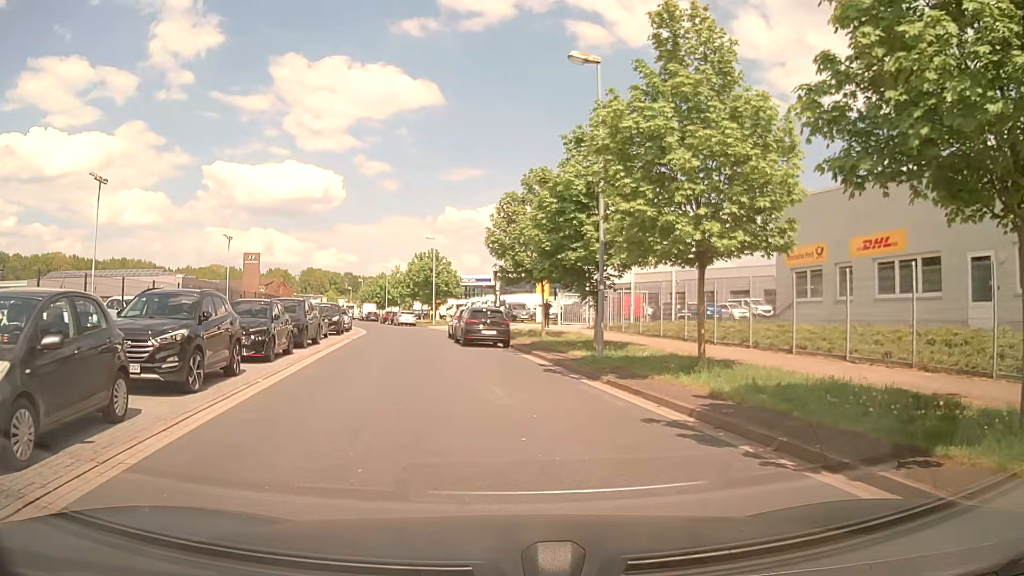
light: Day
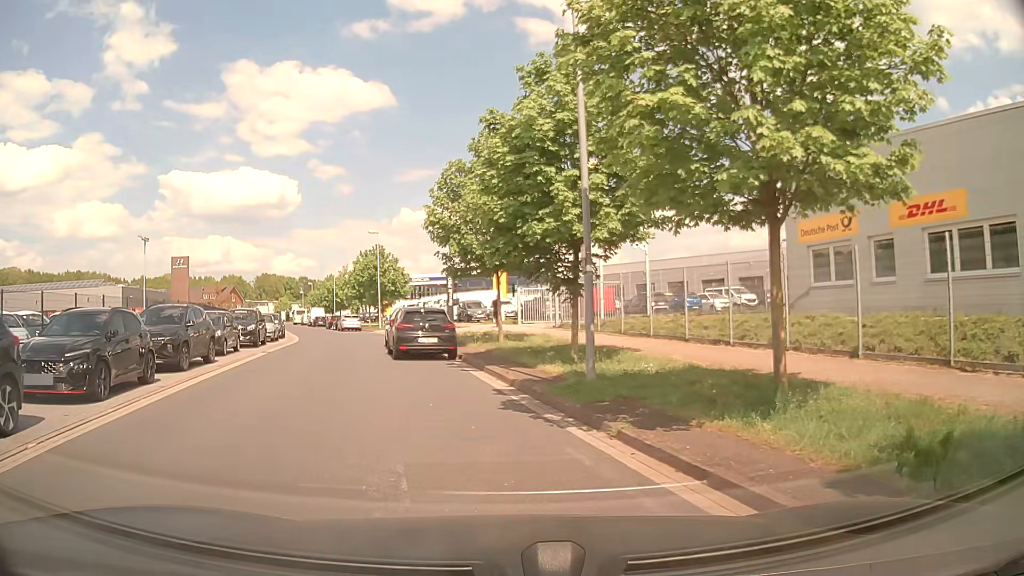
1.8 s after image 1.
(+0.2, +5.8) m; +3°
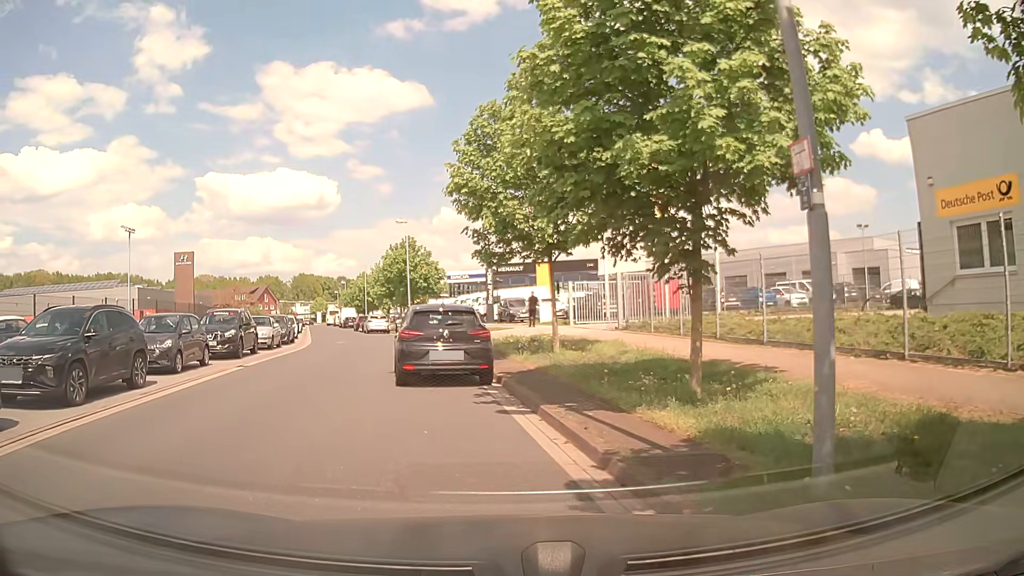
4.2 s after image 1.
(-0.3, +6.3) m; -3°
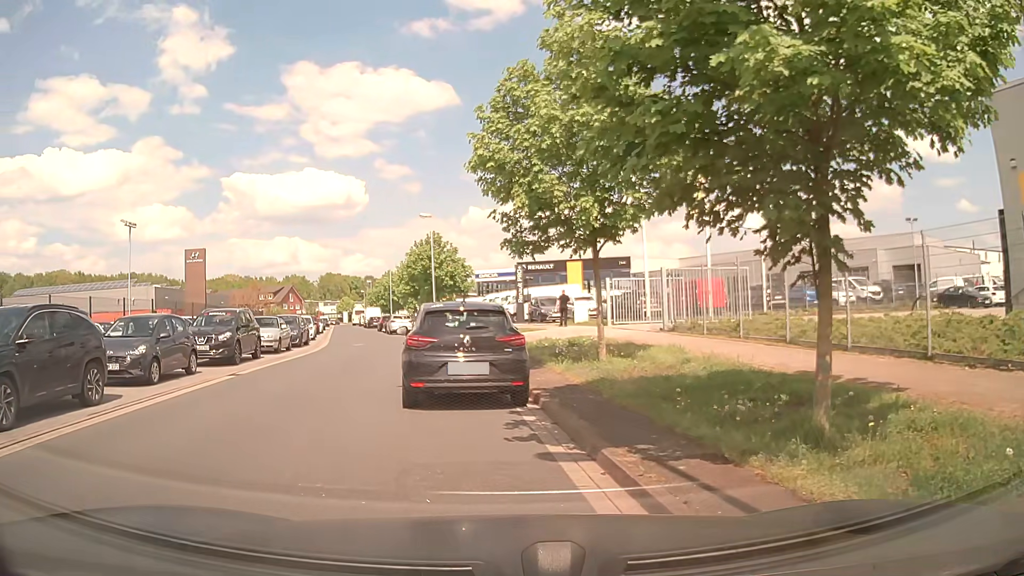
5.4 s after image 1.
(-0.1, +2.7) m; -3°
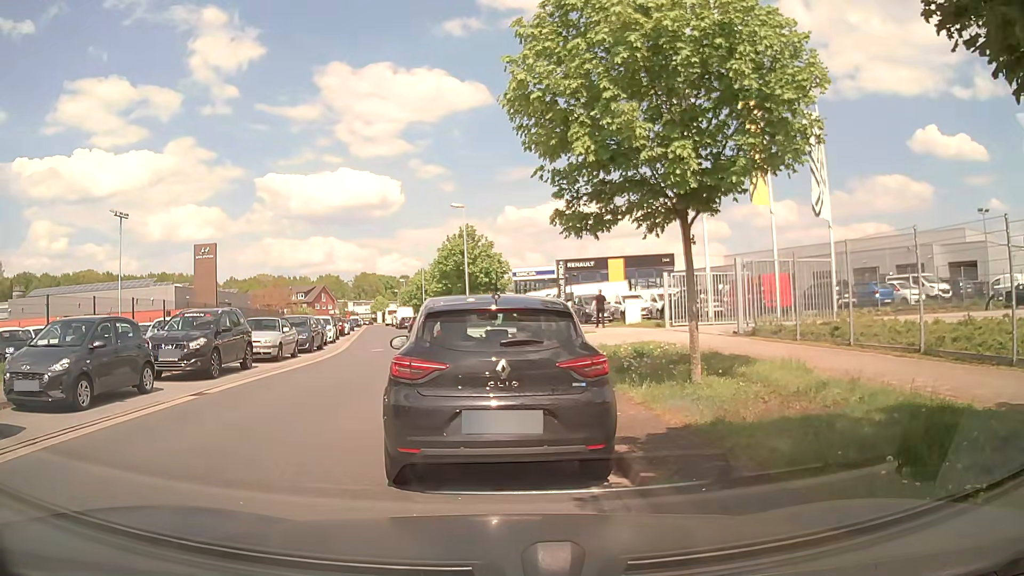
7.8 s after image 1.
(-0.1, +4.0) m; -1°
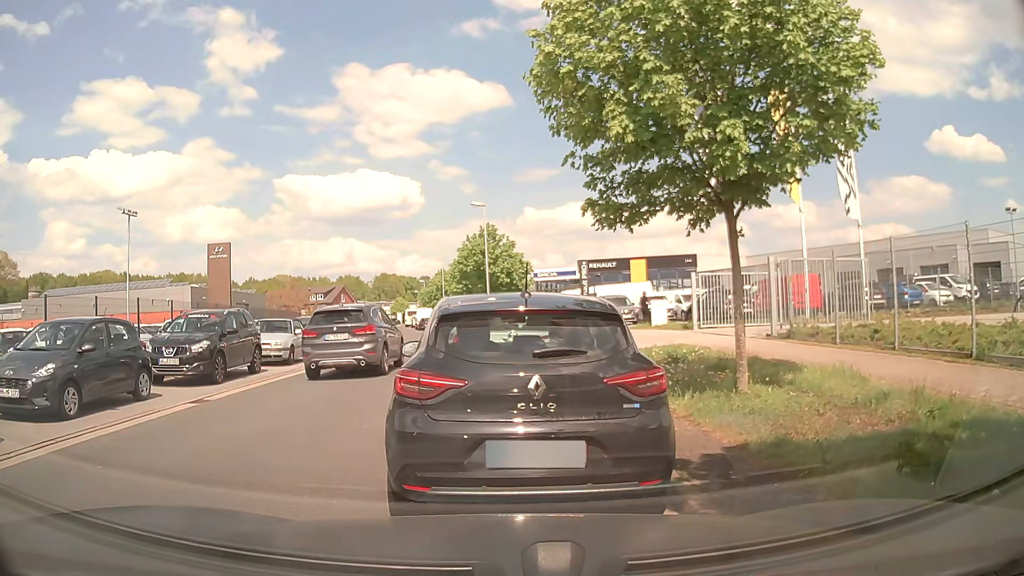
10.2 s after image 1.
(0.0, +1.0) m; 0°
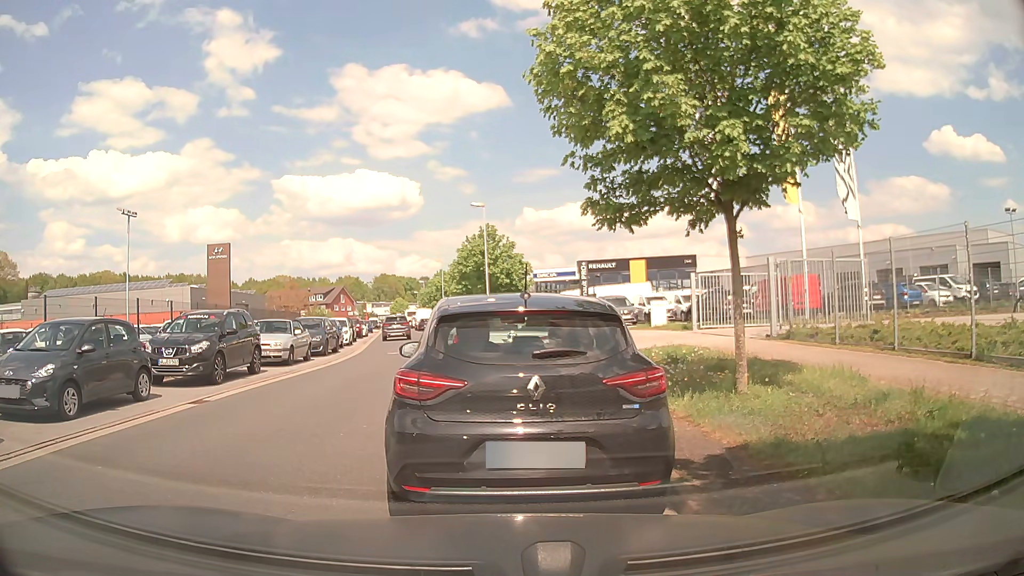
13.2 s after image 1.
(0.0, +0.1) m; 0°
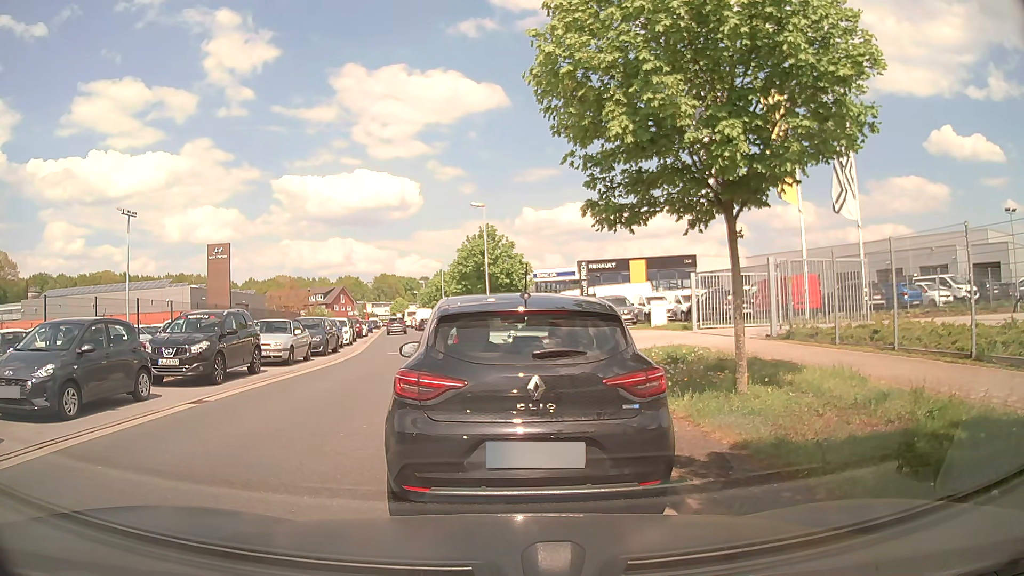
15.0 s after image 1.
(0.0, 0.0) m; 0°
